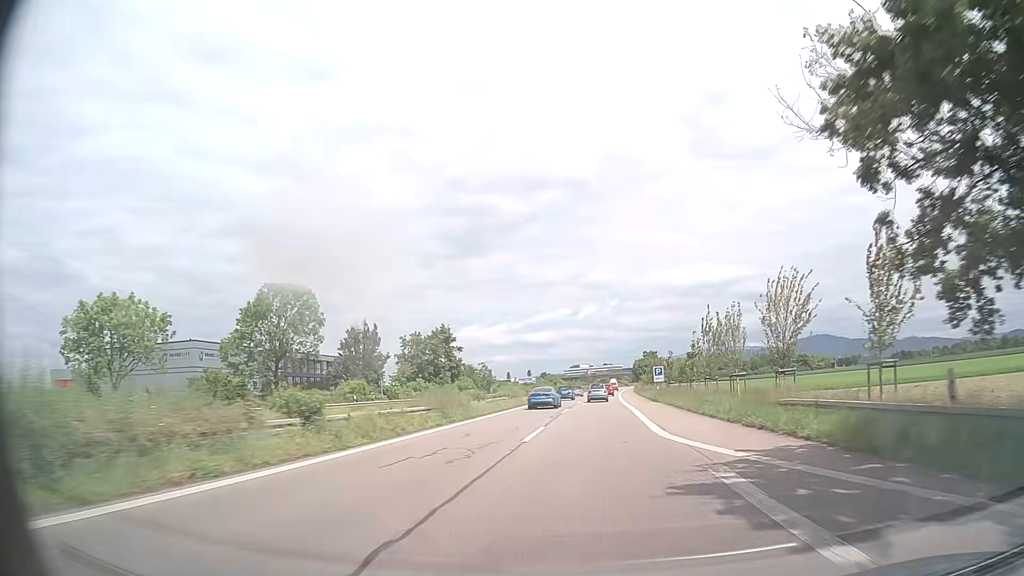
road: trunk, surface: asphalt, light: Day
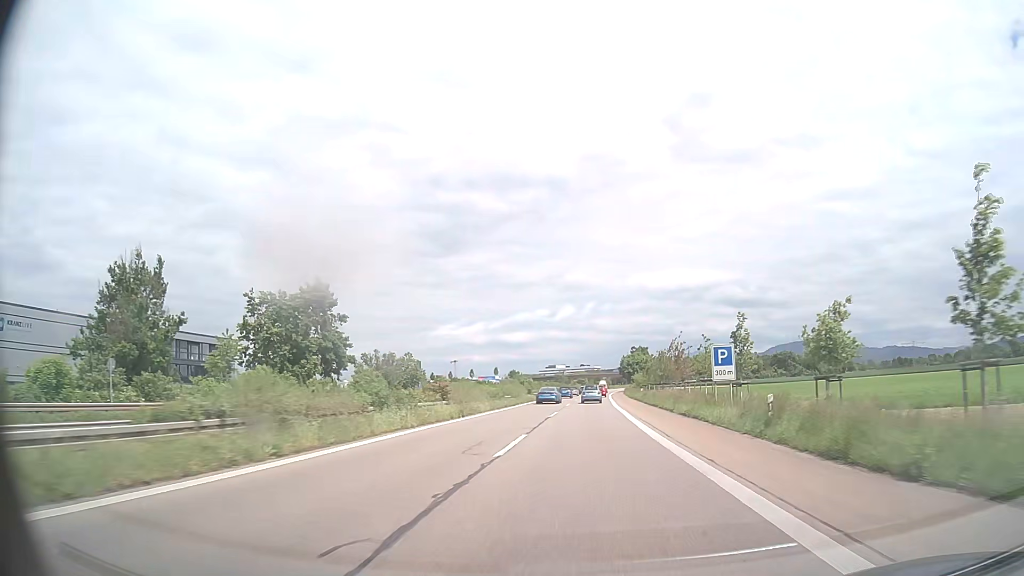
(+0.6, +39.8) m; +2°
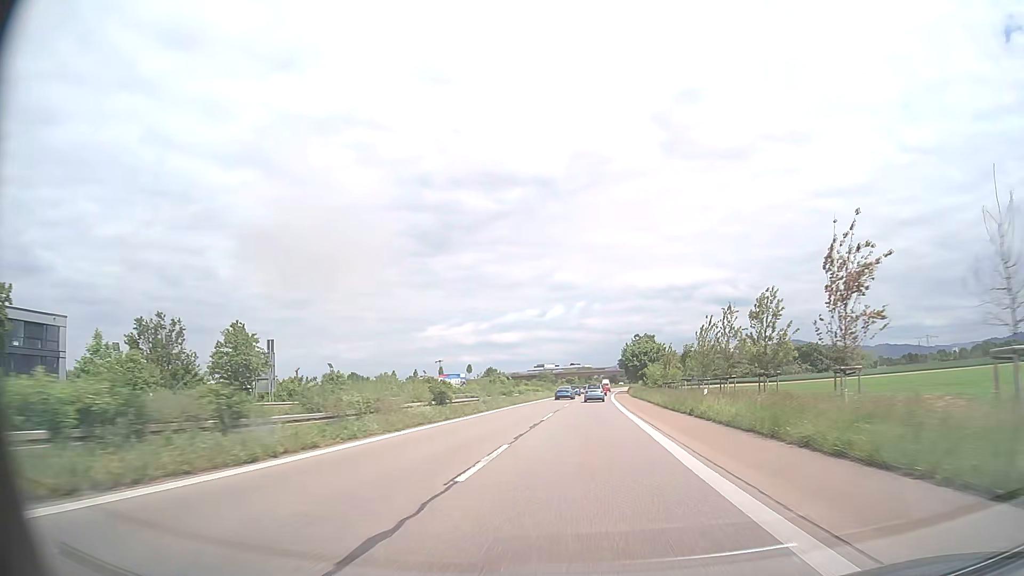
(+0.5, +40.2) m; +1°
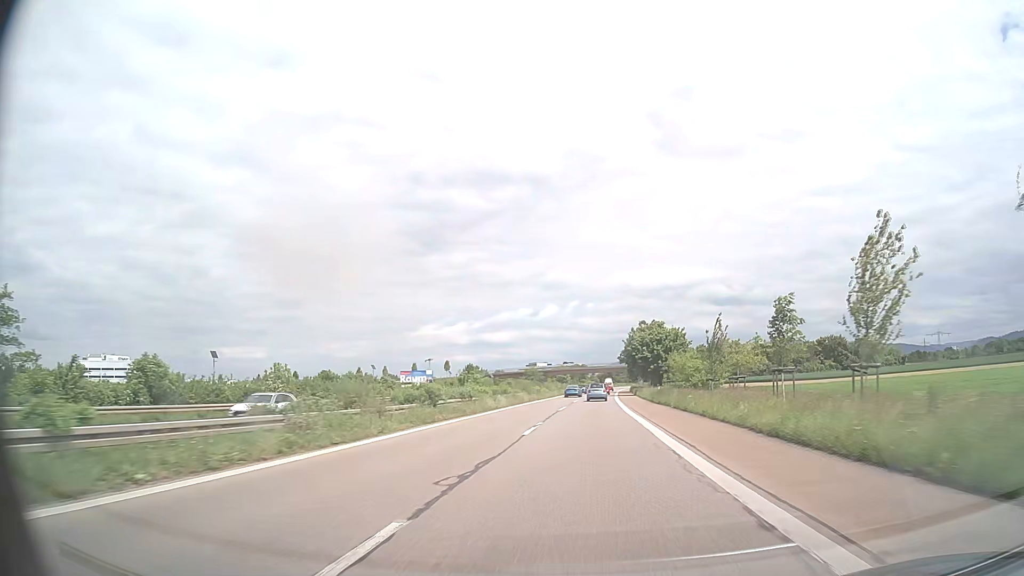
(+0.1, +27.1) m; +1°
(0, +10) (0, +20) (0, +30) (0, +40) (+1, +50) (+1, +60) (+1, +70) (+2, +80) (+2, +90) (+3, +100) m
